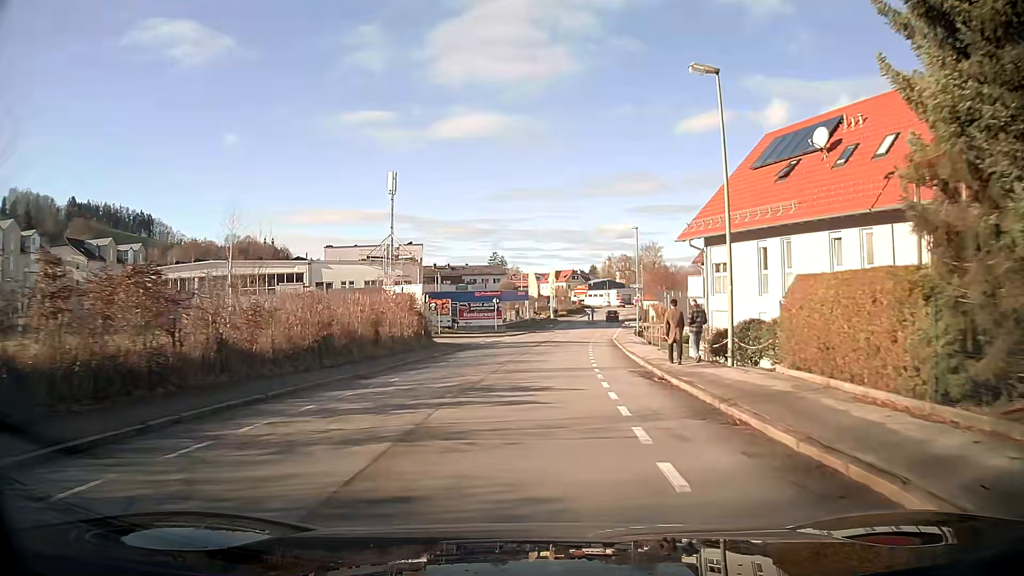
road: primary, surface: asphalt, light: Day
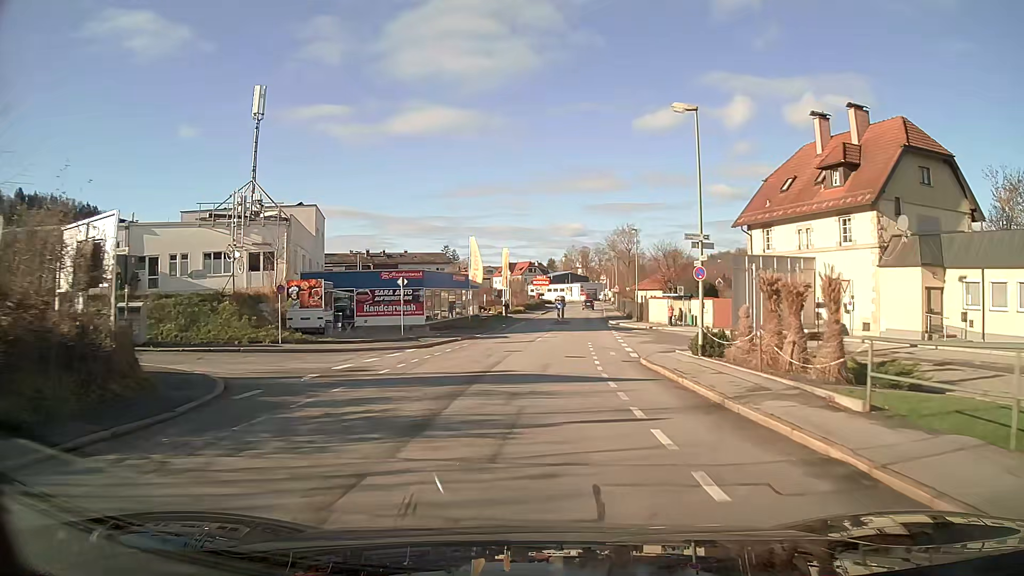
(+0.8, +27.5) m; +4°
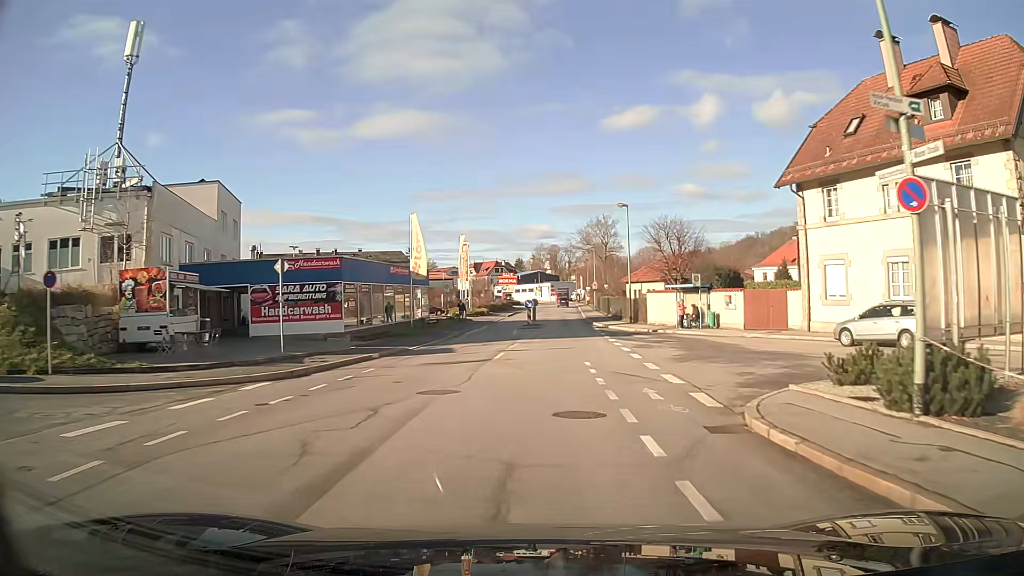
(+0.3, +13.4) m; +3°
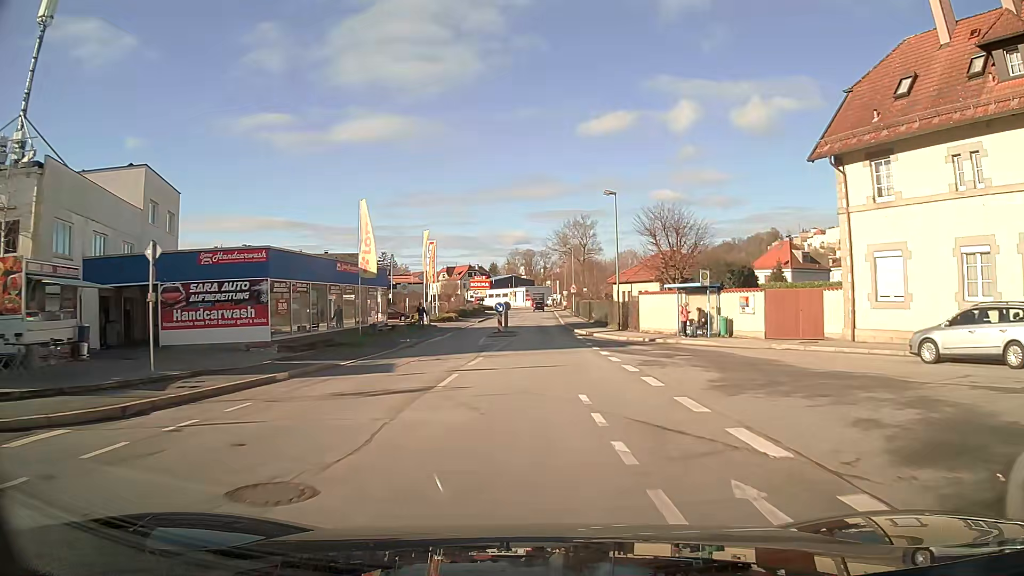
(+0.1, +6.8) m; +2°
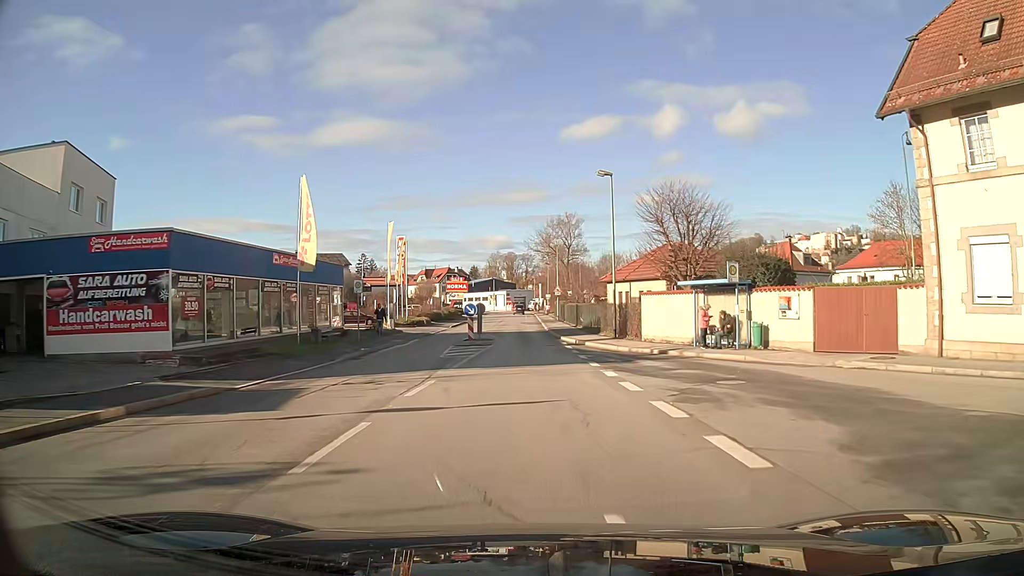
(+0.1, +6.8) m; +1°
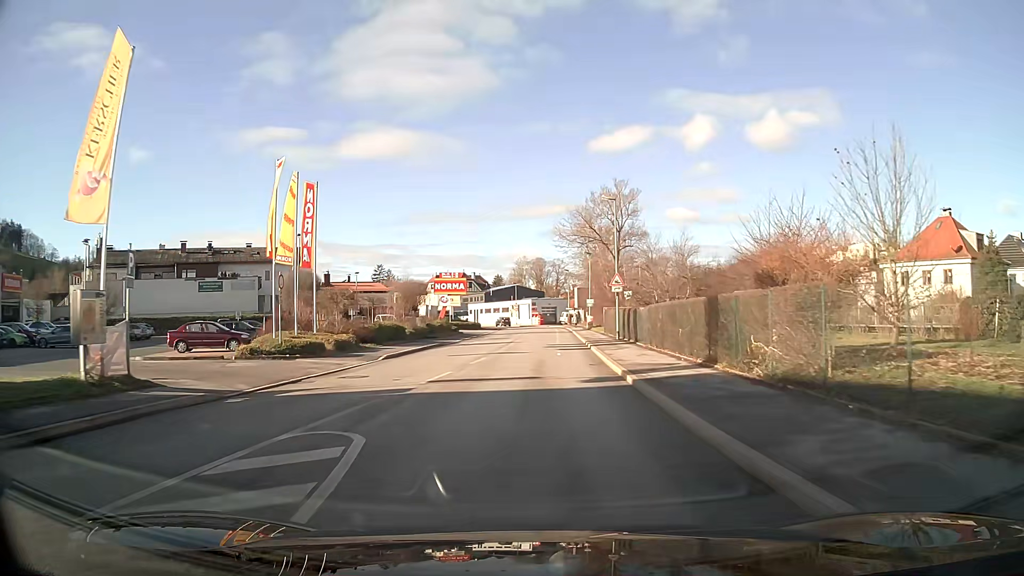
(-0.4, +34.1) m; -3°
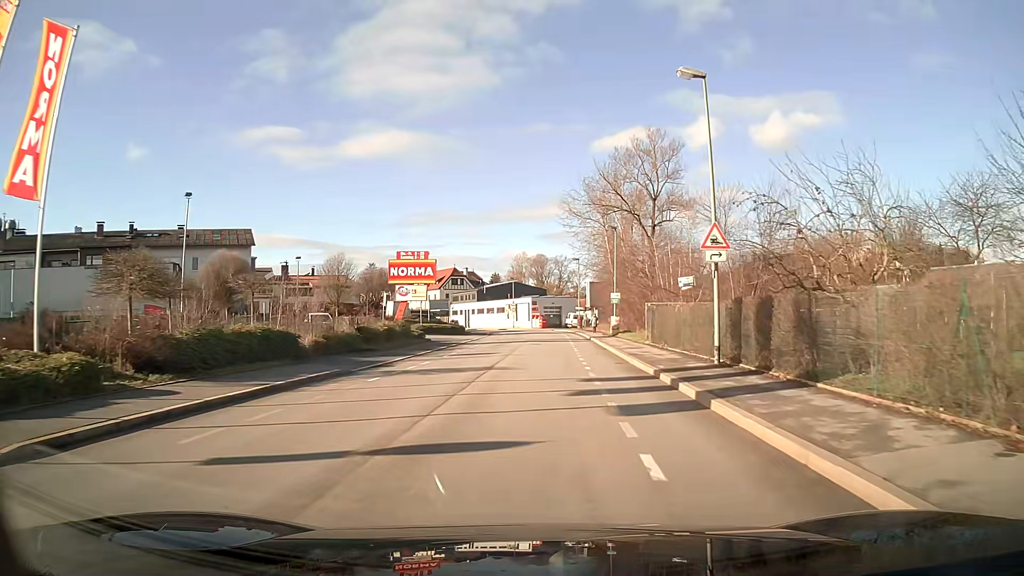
(0.0, +20.4) m; 0°
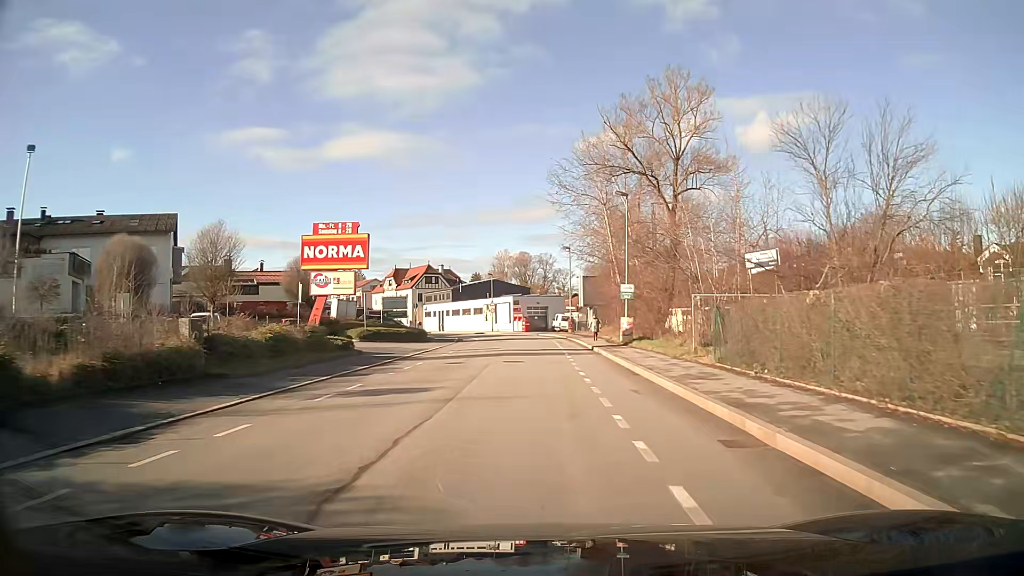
(+0.1, +13.8) m; +1°
